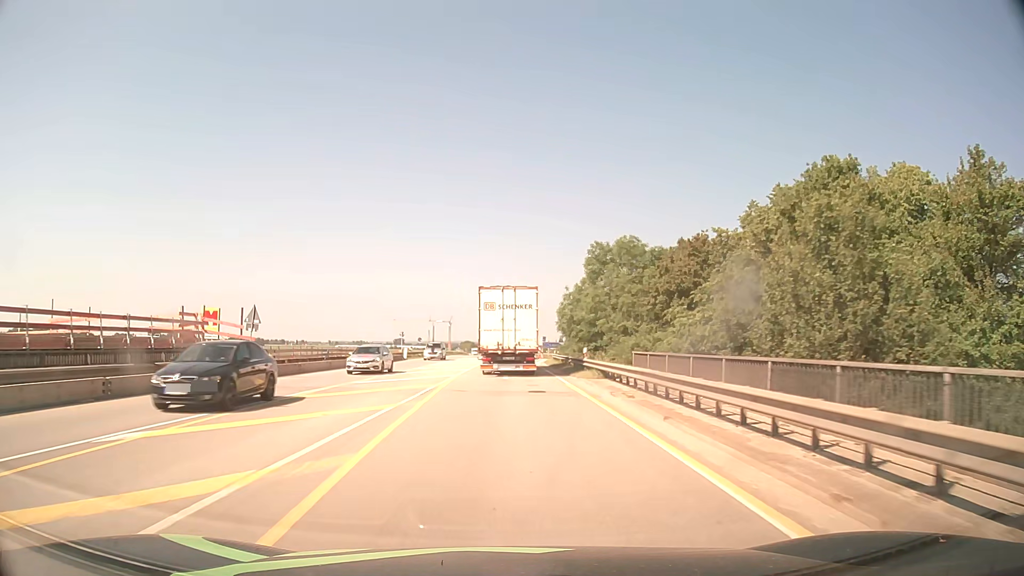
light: Day
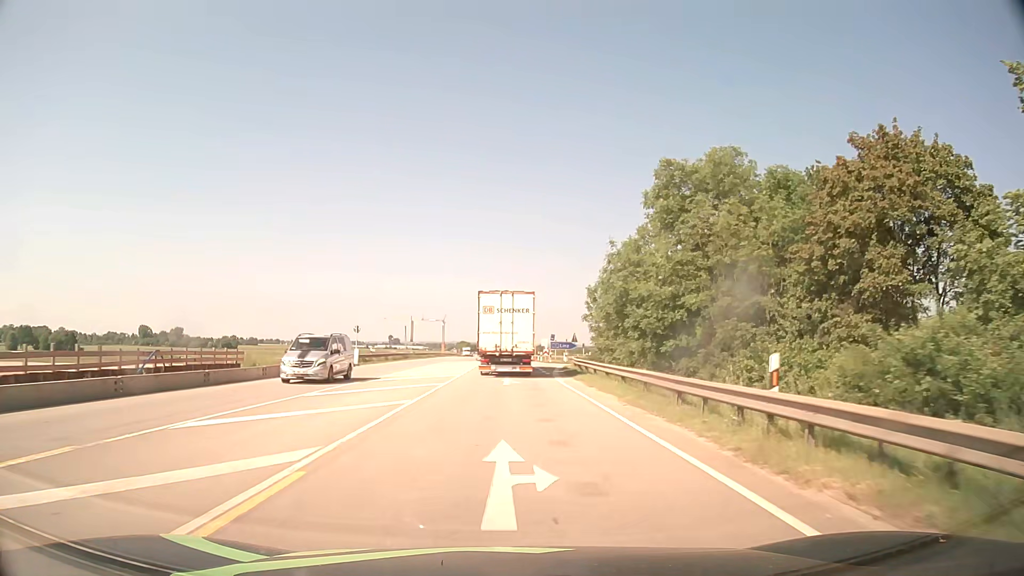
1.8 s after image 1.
(+0.1, +22.8) m; 0°
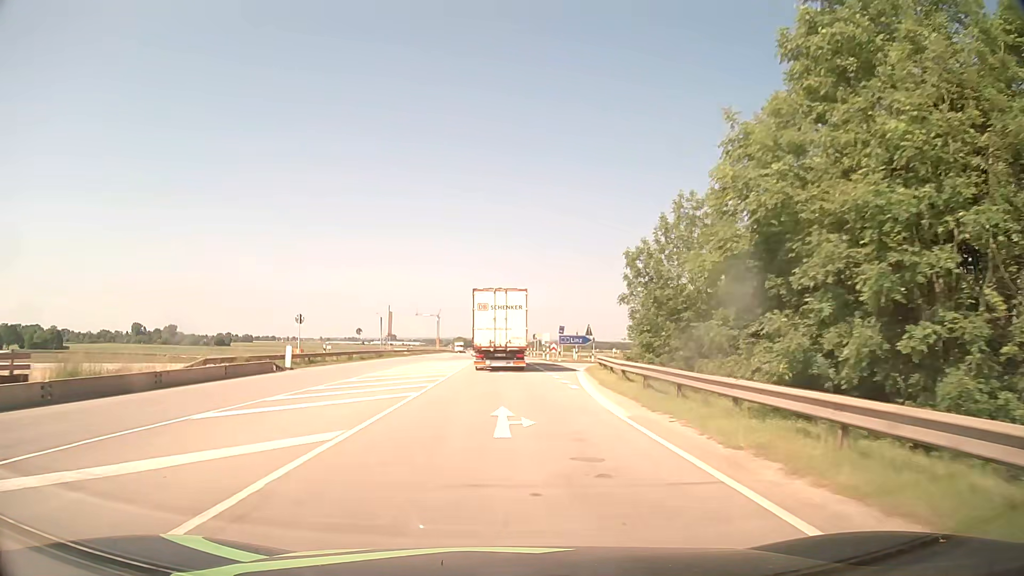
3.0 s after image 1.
(0.0, +15.2) m; 0°
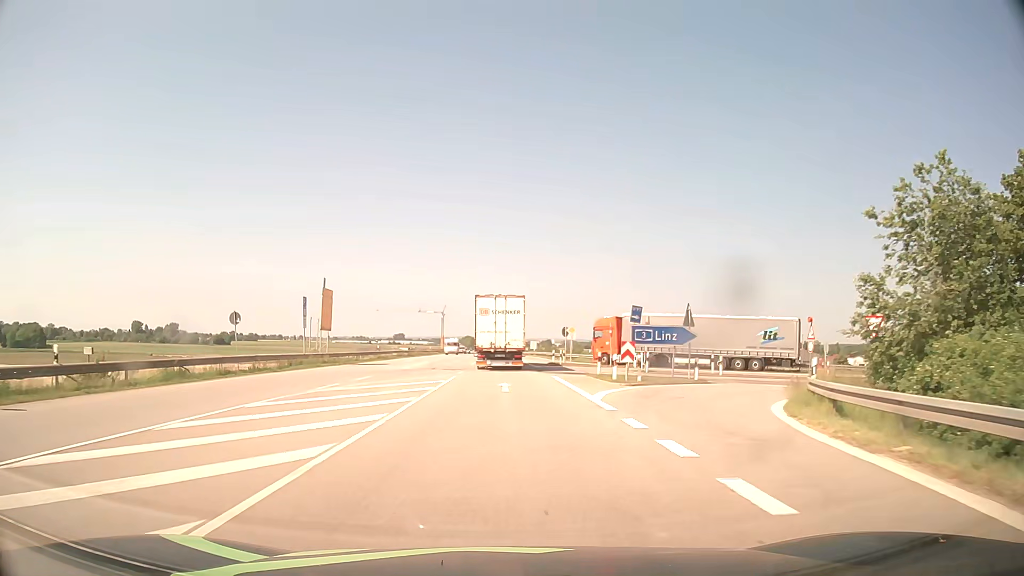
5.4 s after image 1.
(0.0, +30.5) m; -1°
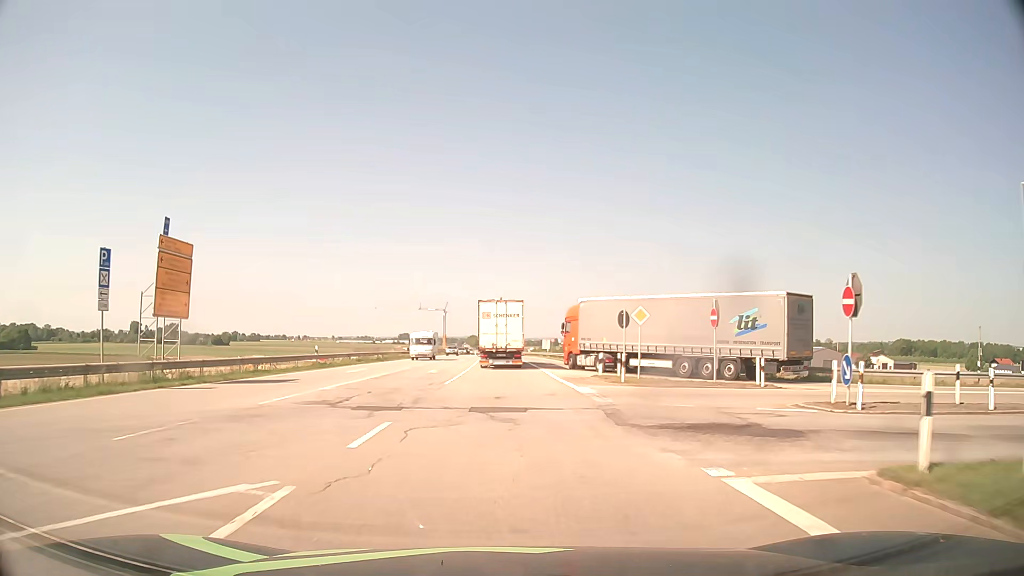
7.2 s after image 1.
(0.0, +23.0) m; 0°
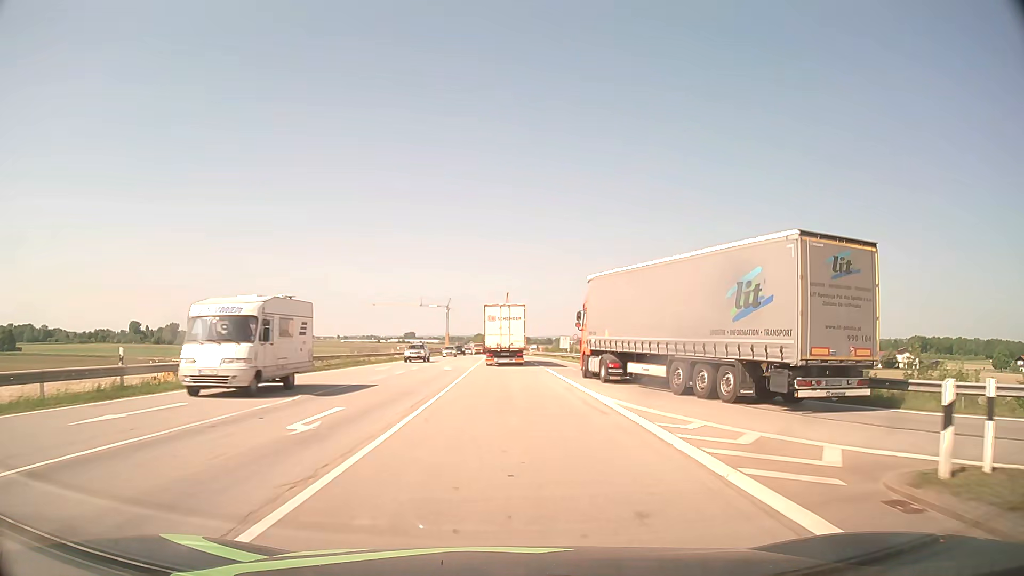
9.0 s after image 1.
(-0.2, +23.0) m; -1°
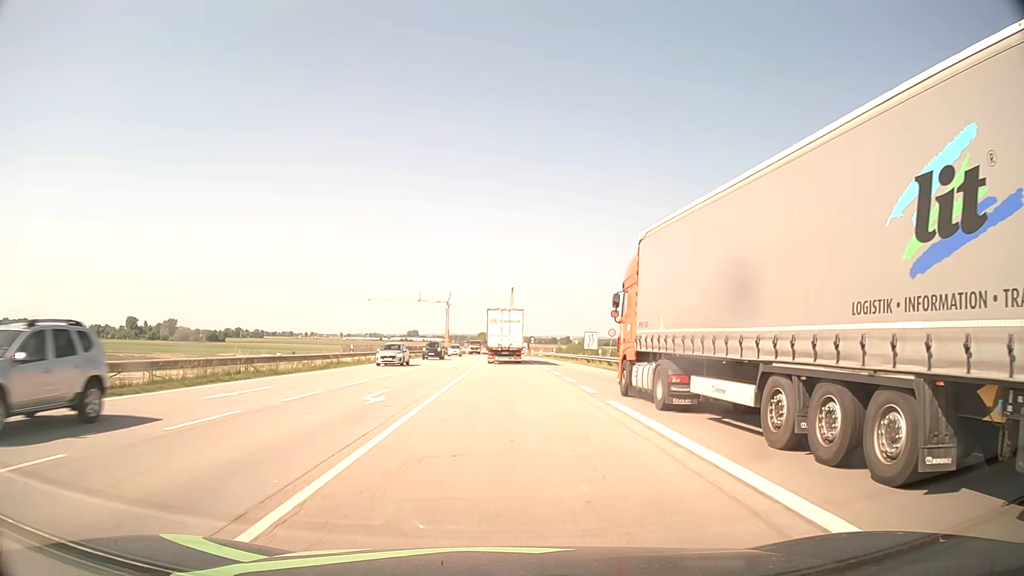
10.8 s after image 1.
(-0.1, +23.0) m; 0°
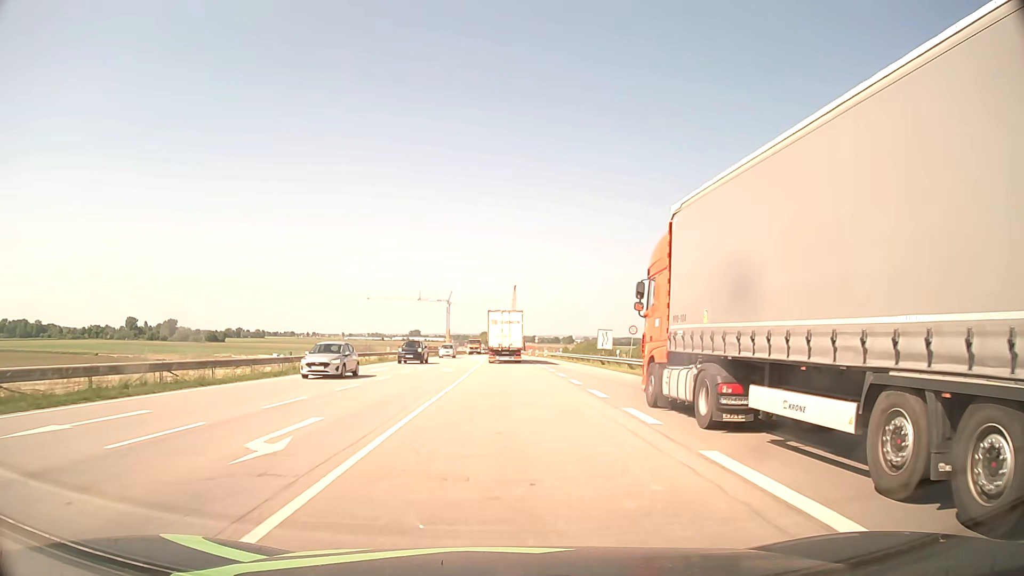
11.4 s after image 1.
(0.0, +7.7) m; 0°
(0, +10) (0, +20) (0, +30) (0, +40) (0, +50) (0, +60) (0, +70) (0, +80) (-1, +90) (-1, +100) m
